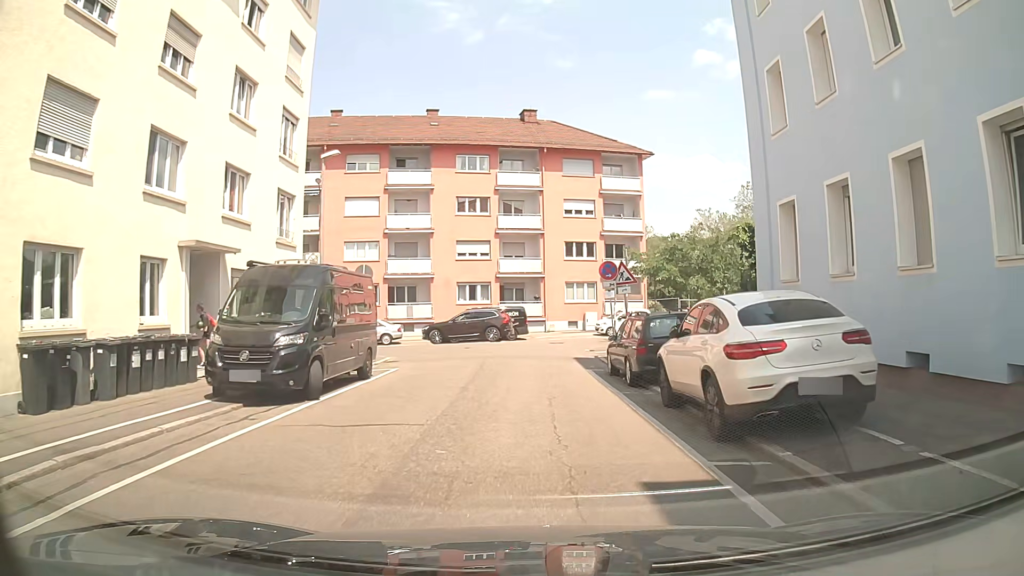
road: residential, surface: asphalt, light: Day
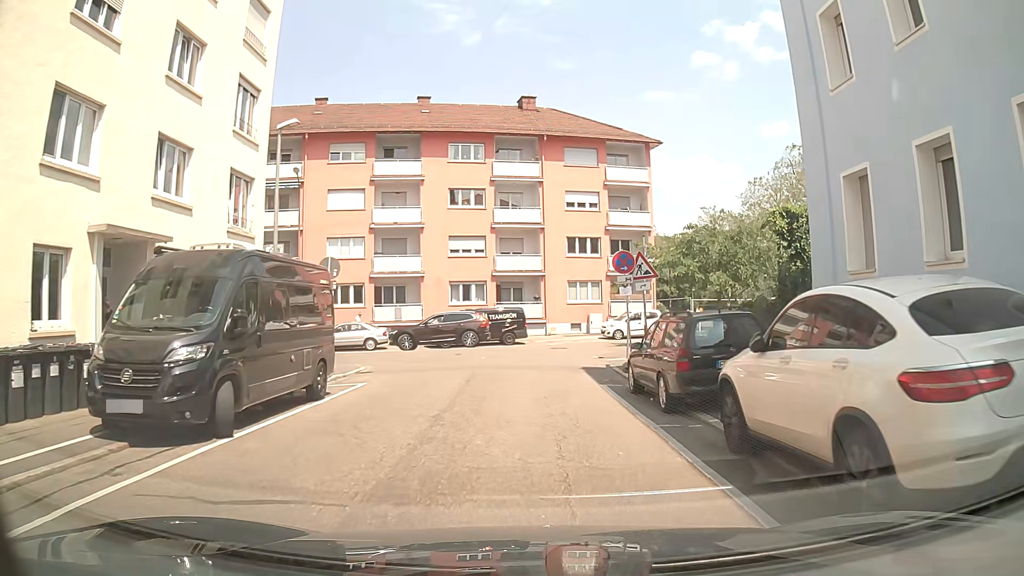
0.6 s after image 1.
(0.0, +3.6) m; -1°
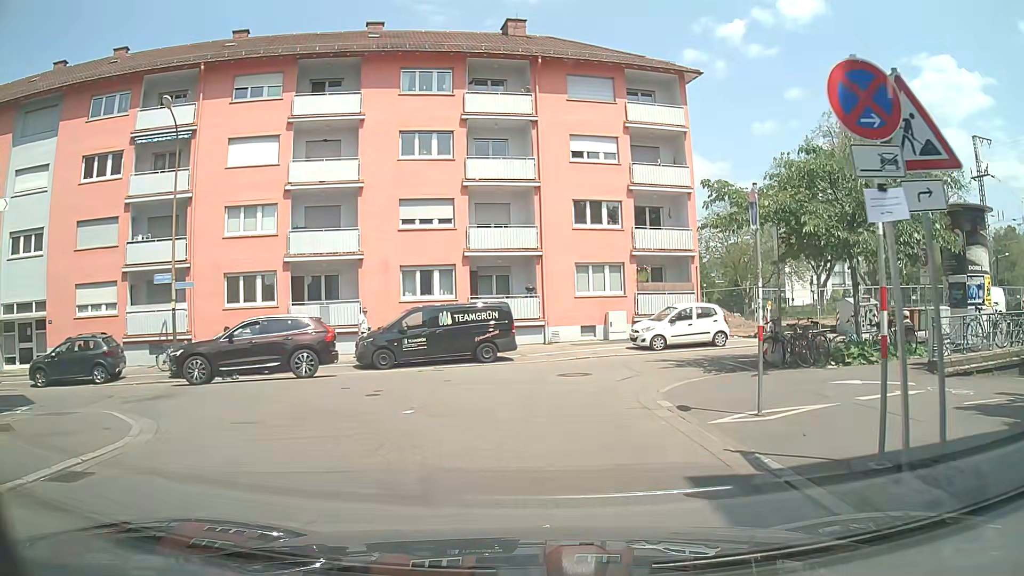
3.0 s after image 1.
(+0.3, +12.8) m; 0°
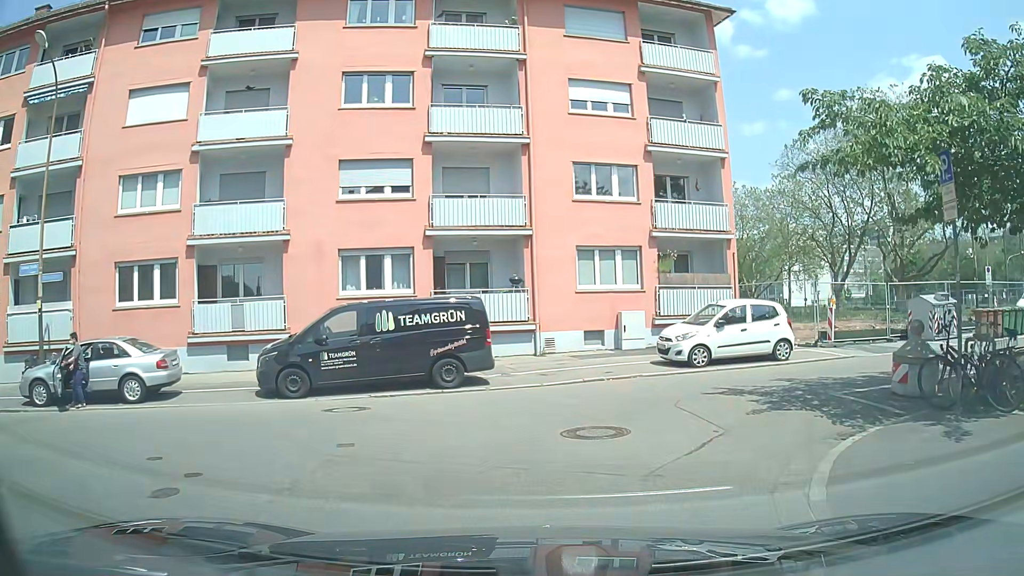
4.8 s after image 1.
(+0.3, +7.1) m; +2°
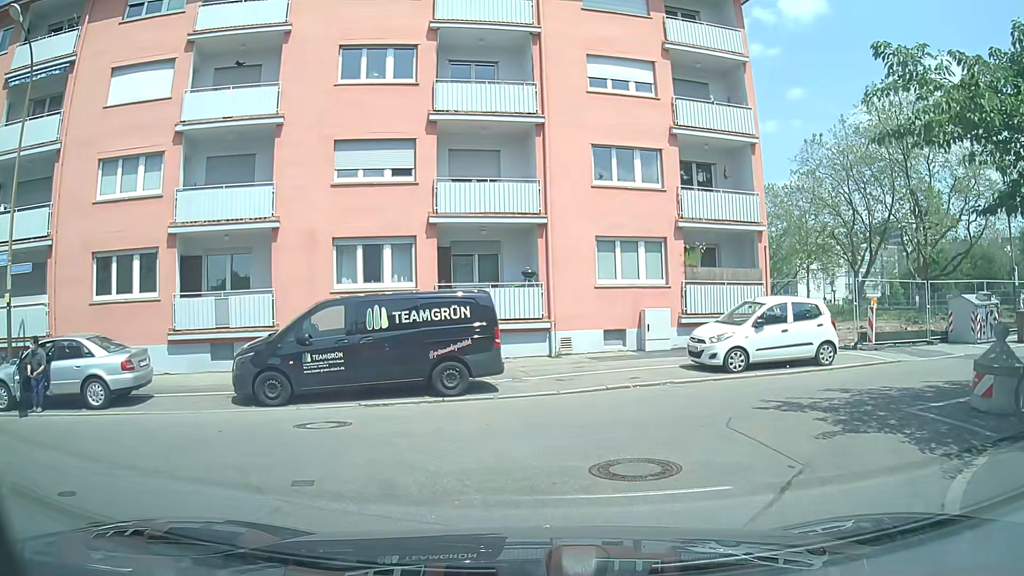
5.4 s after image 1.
(0.0, +1.9) m; -2°
